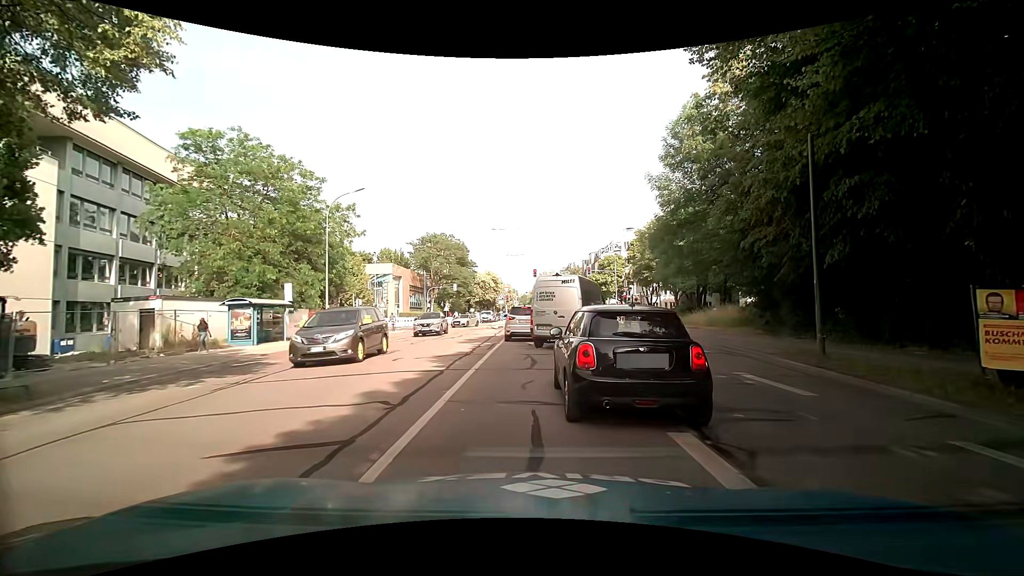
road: tertiary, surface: asphalt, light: Day
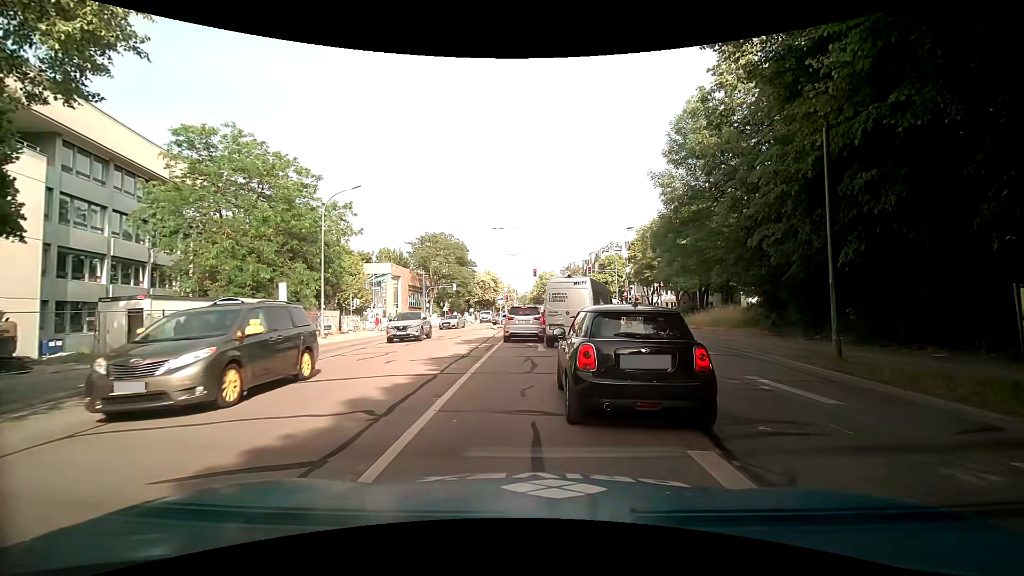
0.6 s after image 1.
(0.0, +0.7) m; 0°
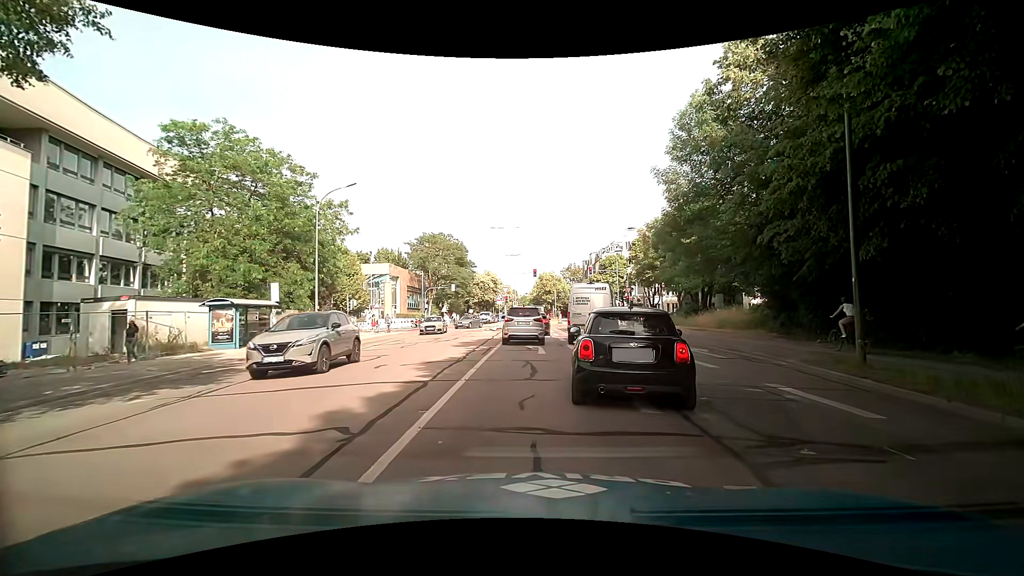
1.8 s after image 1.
(0.0, +0.9) m; 0°
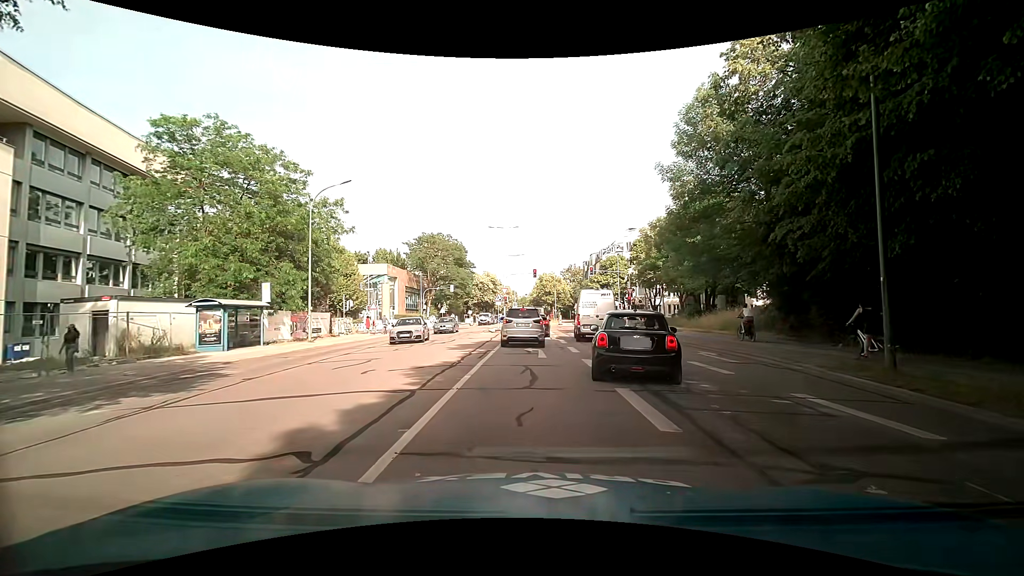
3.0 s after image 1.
(0.0, +1.0) m; 0°
